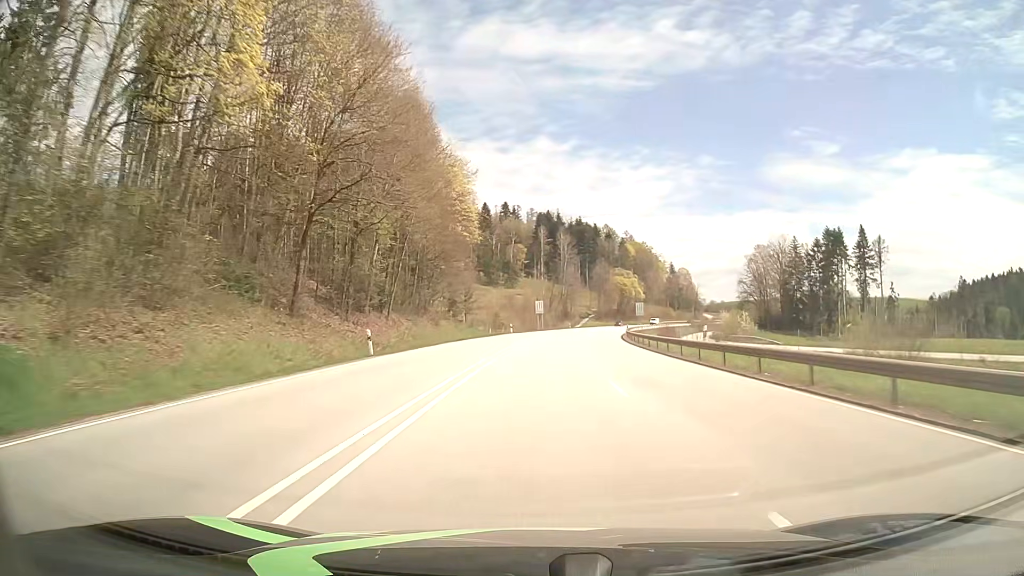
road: primary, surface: asphalt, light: Day
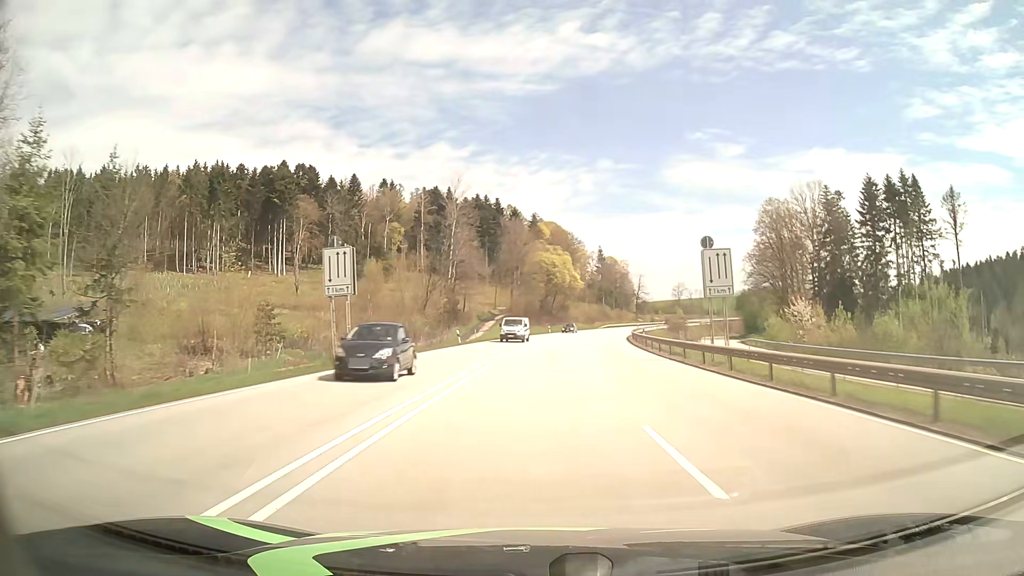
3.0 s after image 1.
(+4.5, +78.9) m; +8°
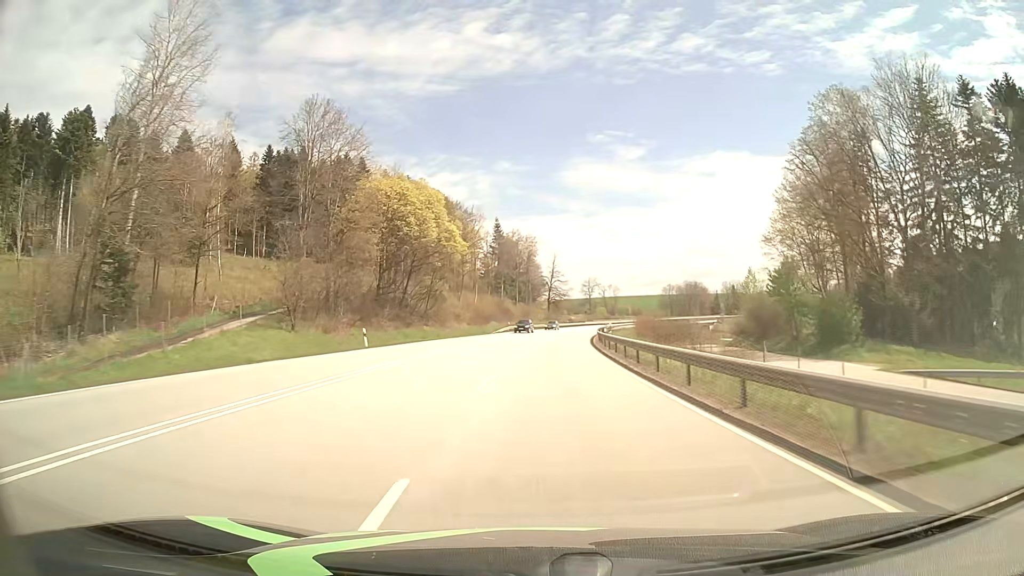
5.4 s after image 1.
(+5.8, +62.9) m; +9°
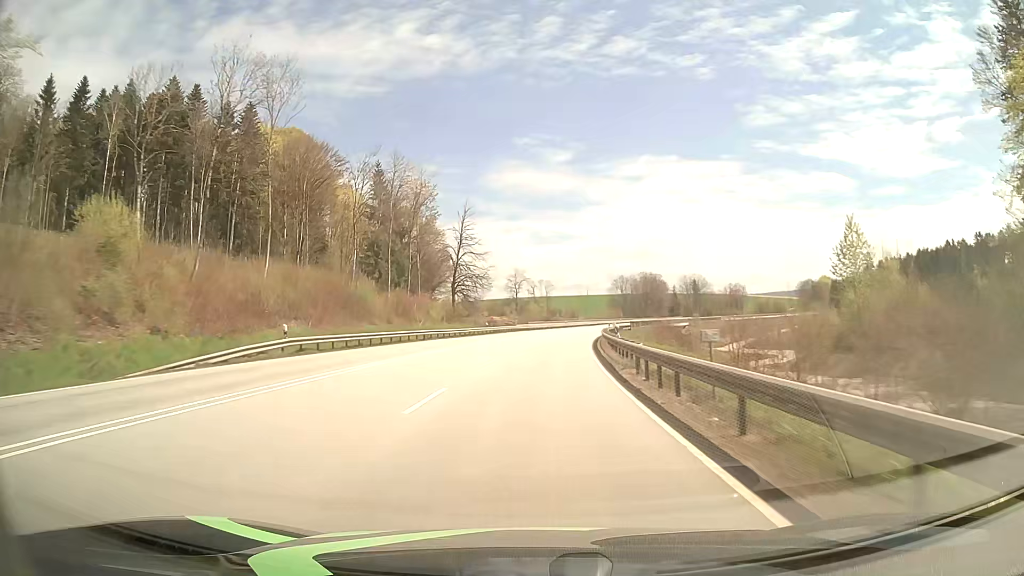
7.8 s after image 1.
(+3.4, +63.2) m; +6°
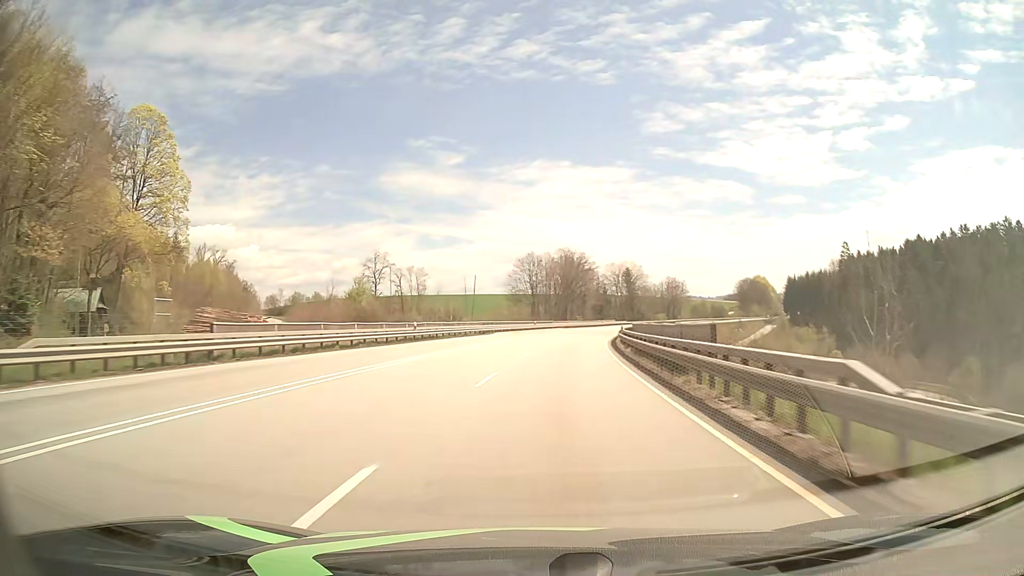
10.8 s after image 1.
(+6.2, +79.0) m; +9°
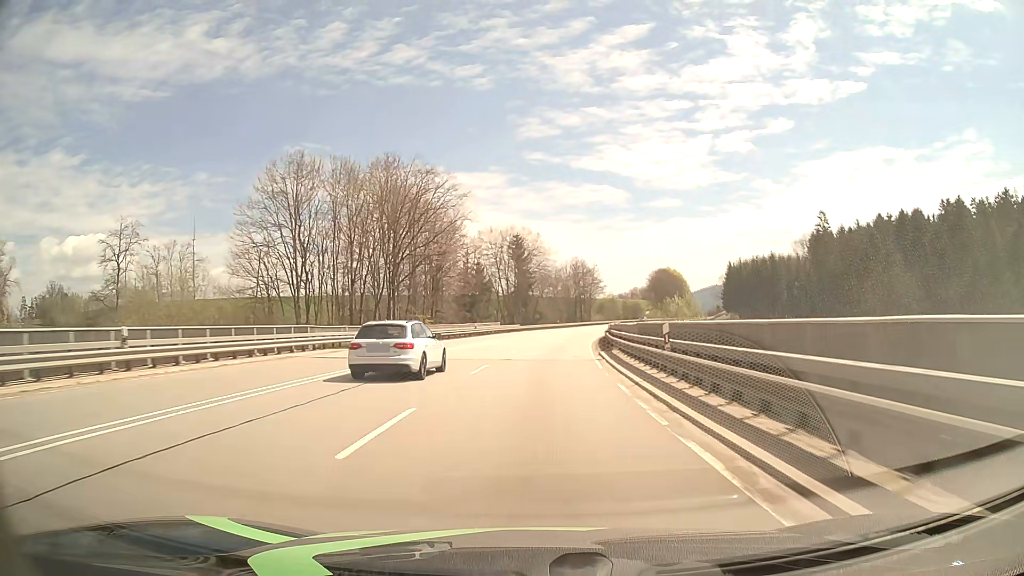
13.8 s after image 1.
(+7.9, +78.6) m; +11°
